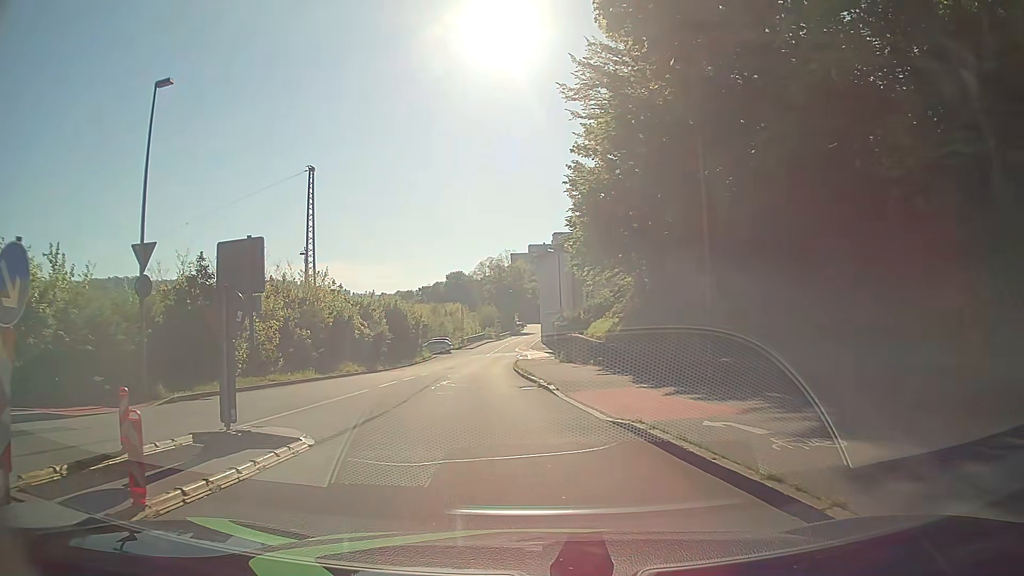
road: residential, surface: asphalt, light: Day
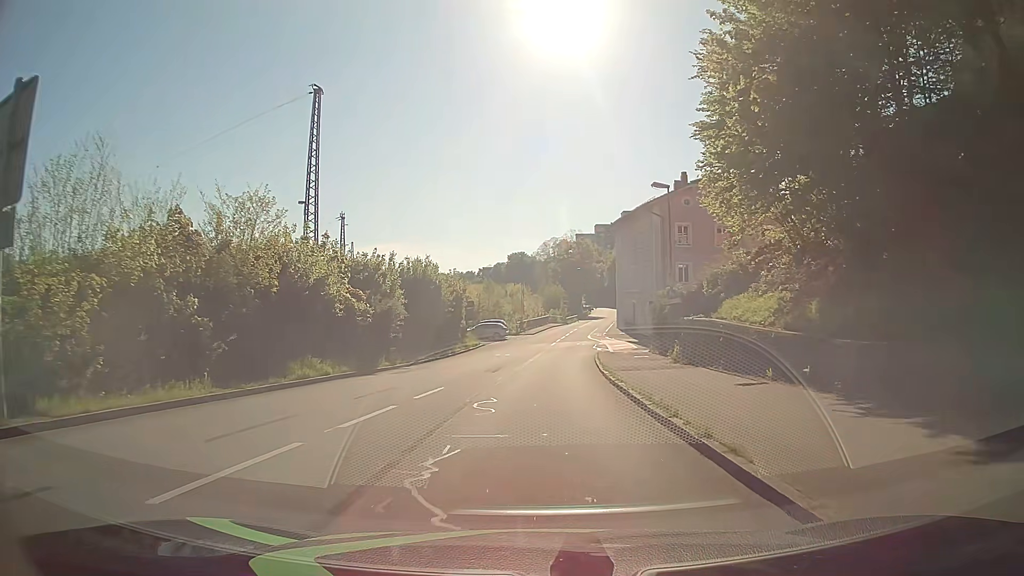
(-1.4, +16.6) m; -5°
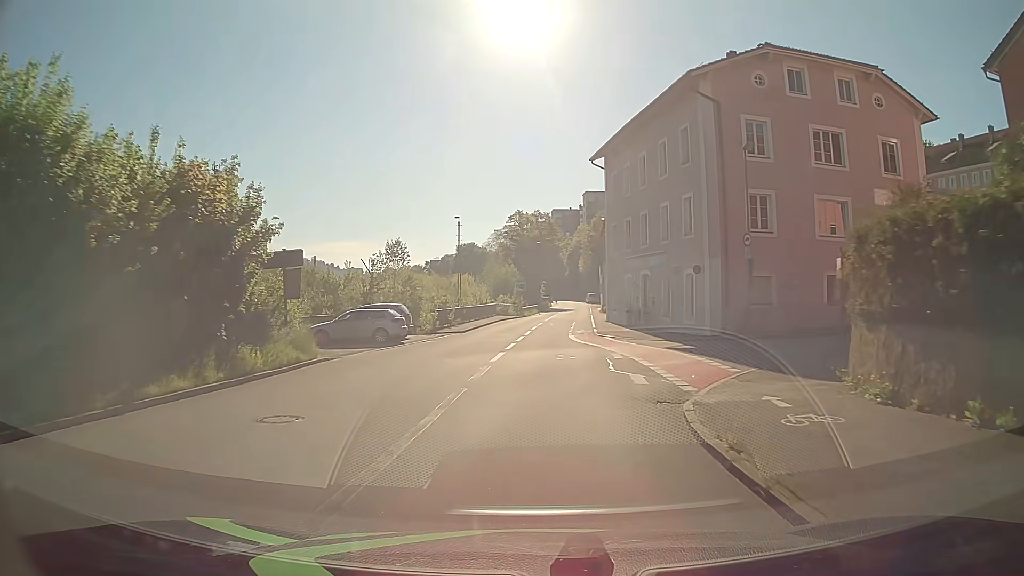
(+1.0, +30.5) m; +4°
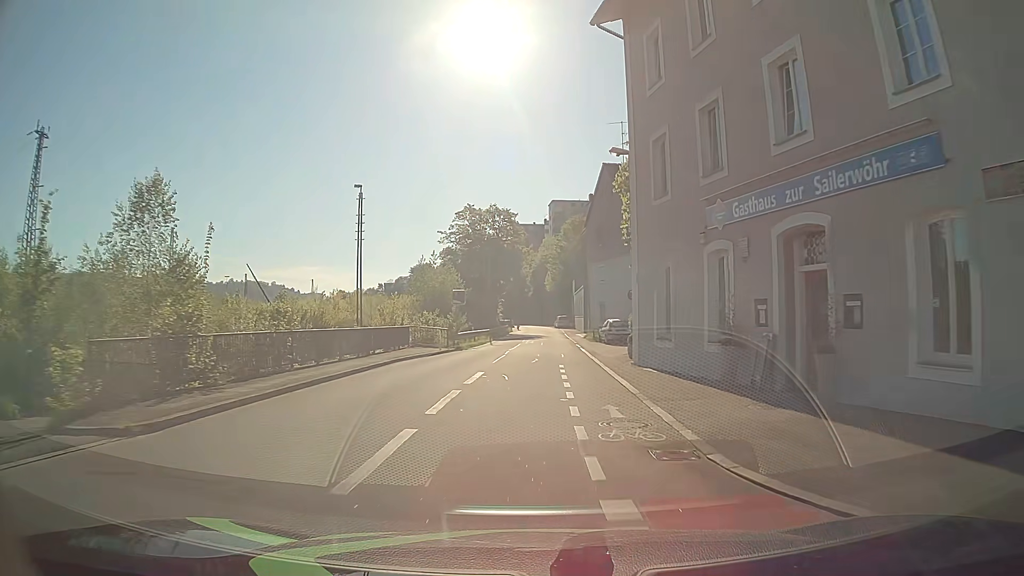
(+0.7, +26.8) m; +3°
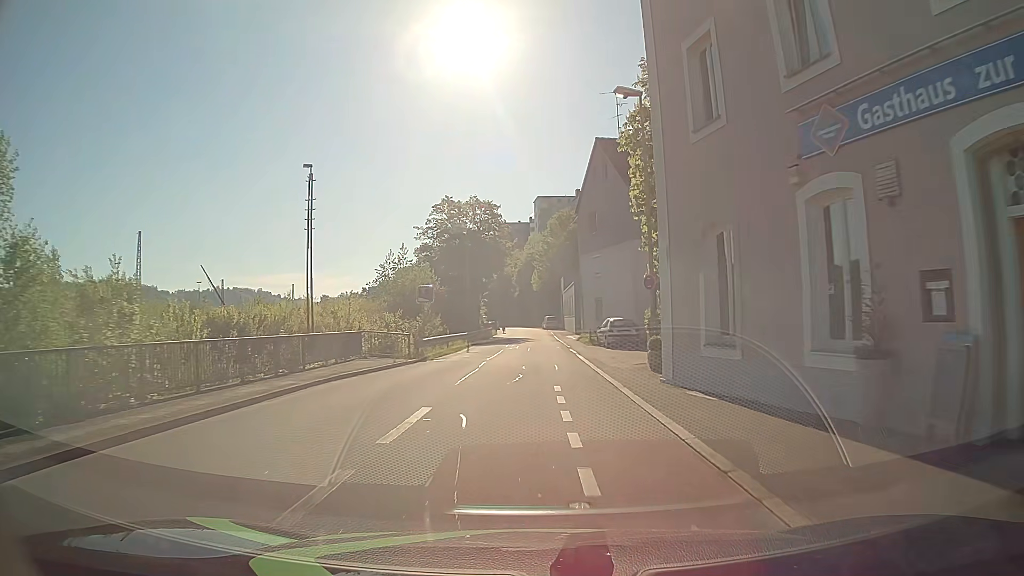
(+0.1, +6.9) m; +1°
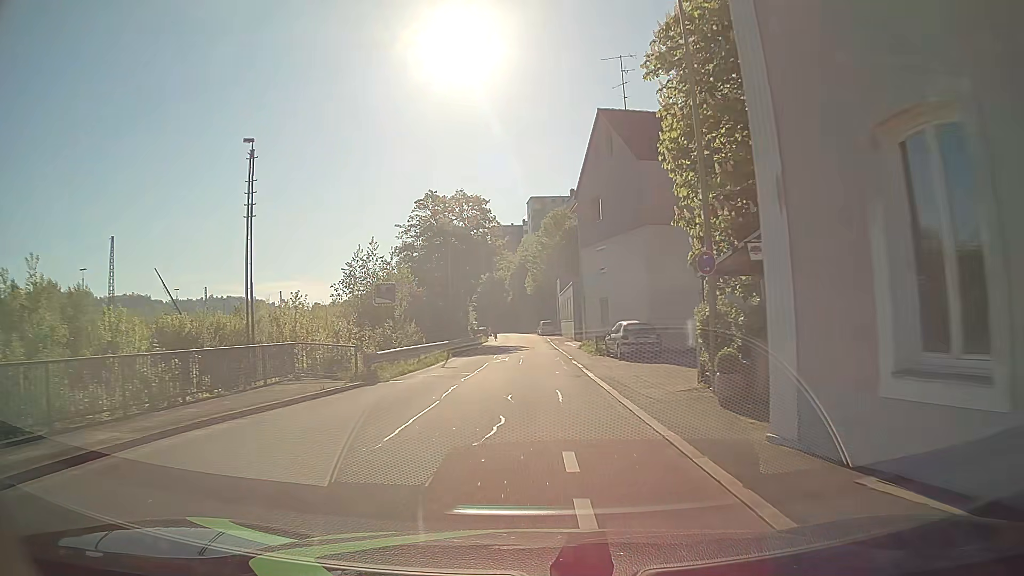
(0.0, +7.0) m; 0°
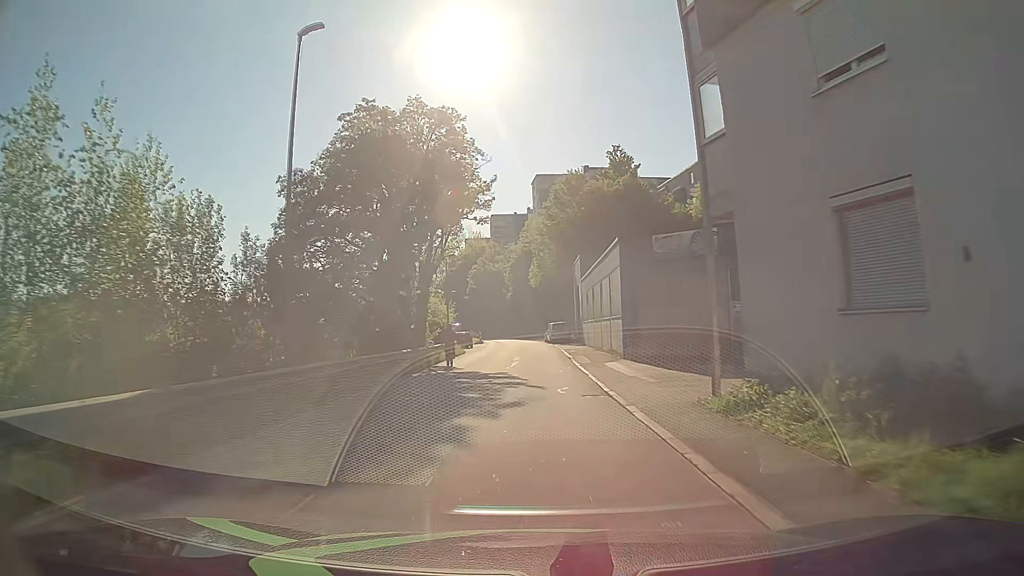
(-0.1, +29.3) m; -1°
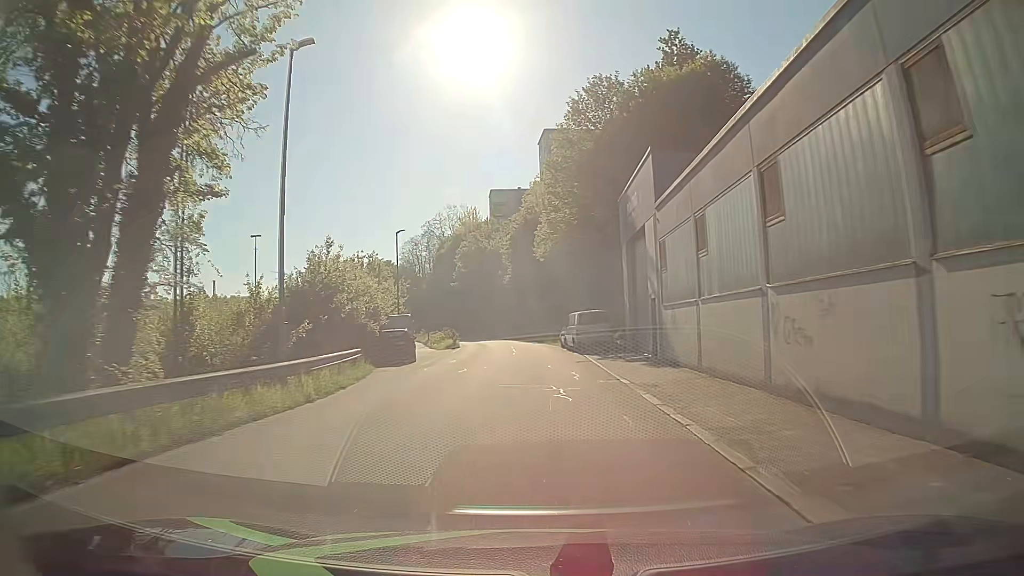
(0.0, +30.9) m; 0°
(0, +10) (0, +20) (-1, +30) (-1, +40) (-2, +50) (-2, +60) (-4, +70) (-6, +80) (-8, +89) (-11, +99) m
